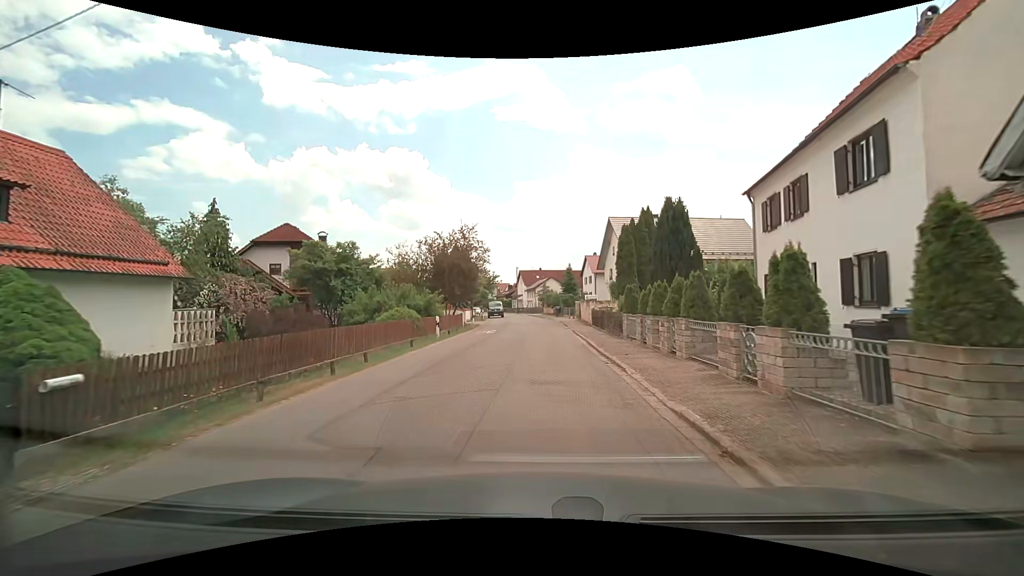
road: residential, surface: asphalt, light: Day
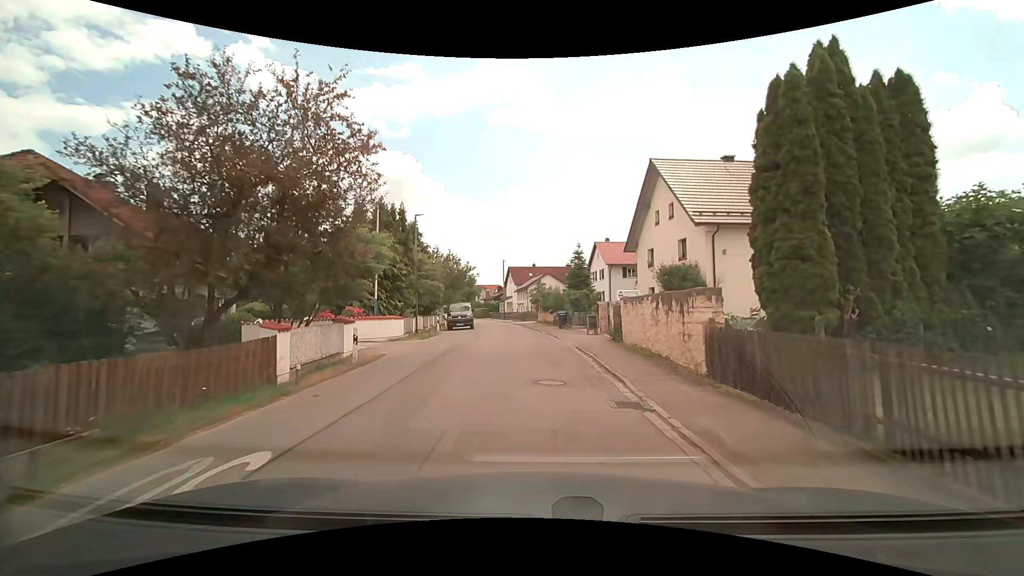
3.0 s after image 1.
(+0.3, +22.9) m; +1°
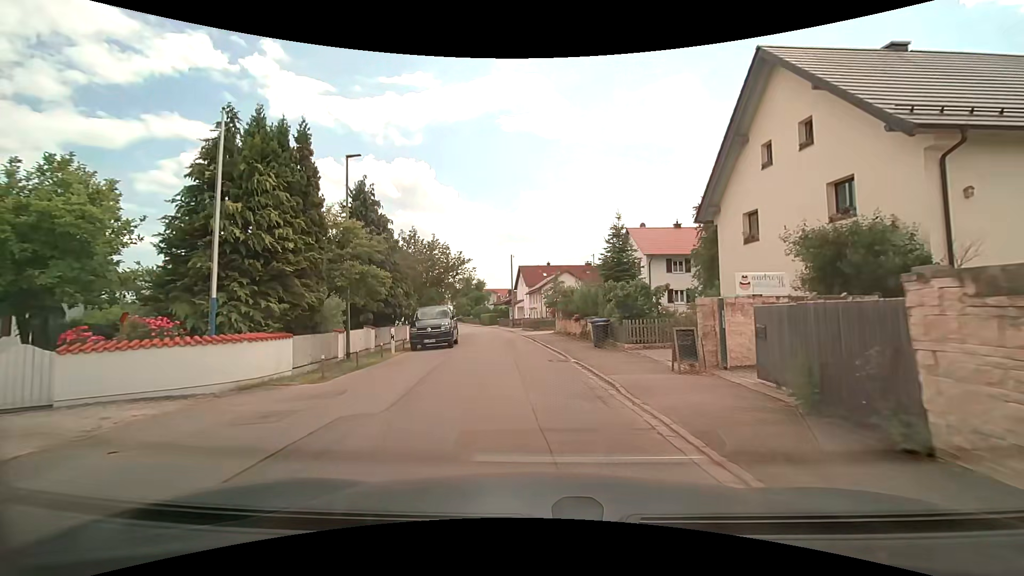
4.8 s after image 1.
(-0.2, +13.8) m; -3°
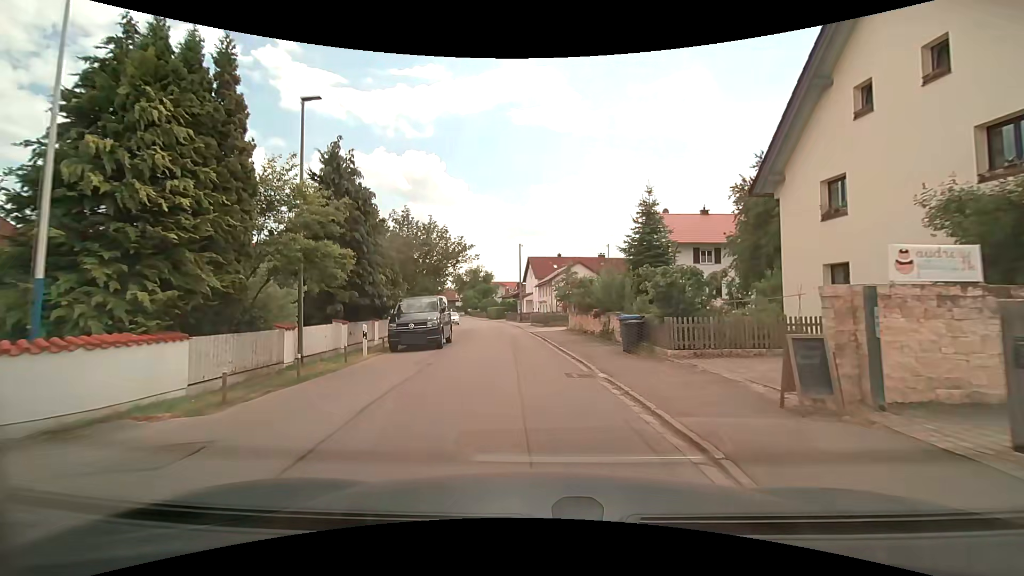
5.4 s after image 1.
(+0.1, +4.6) m; 0°
(0, +10) (-1, +20) (-2, +30) (-3, +40) (-4, +50) (-5, +60) (-7, +70) (-8, +79) (-10, +89) (-12, +99) m
